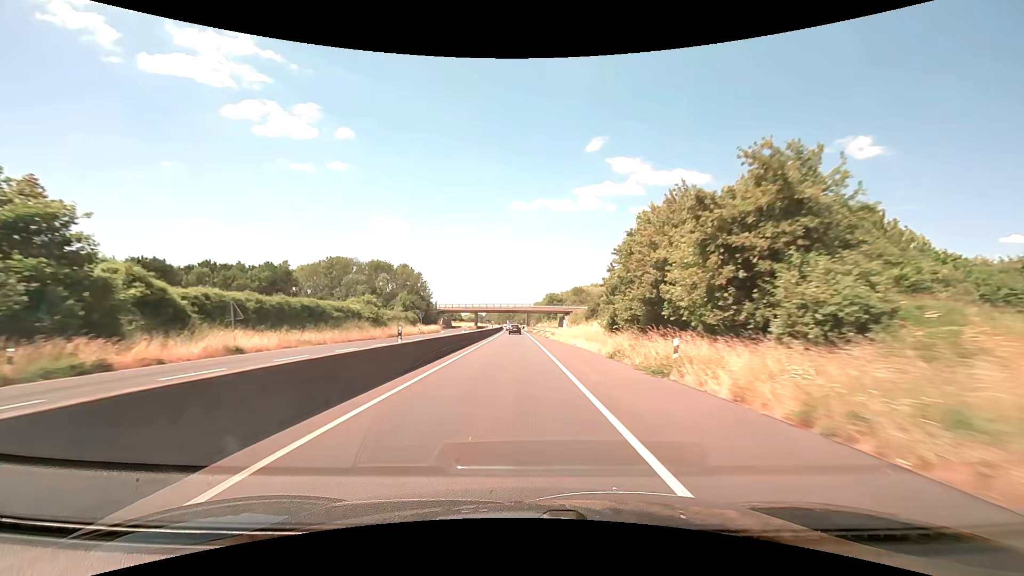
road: trunk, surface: asphalt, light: Day
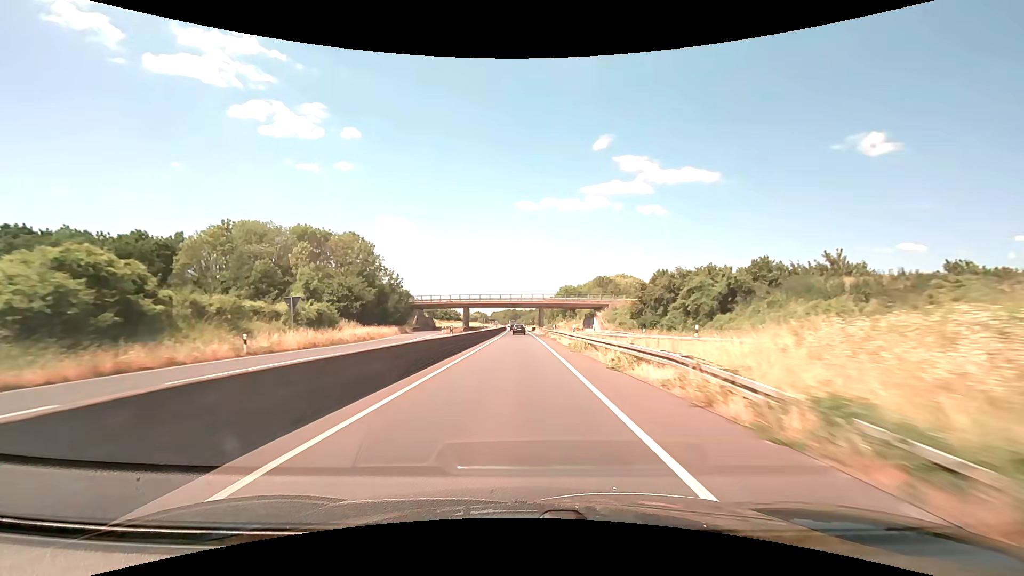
(-0.5, +45.6) m; -1°
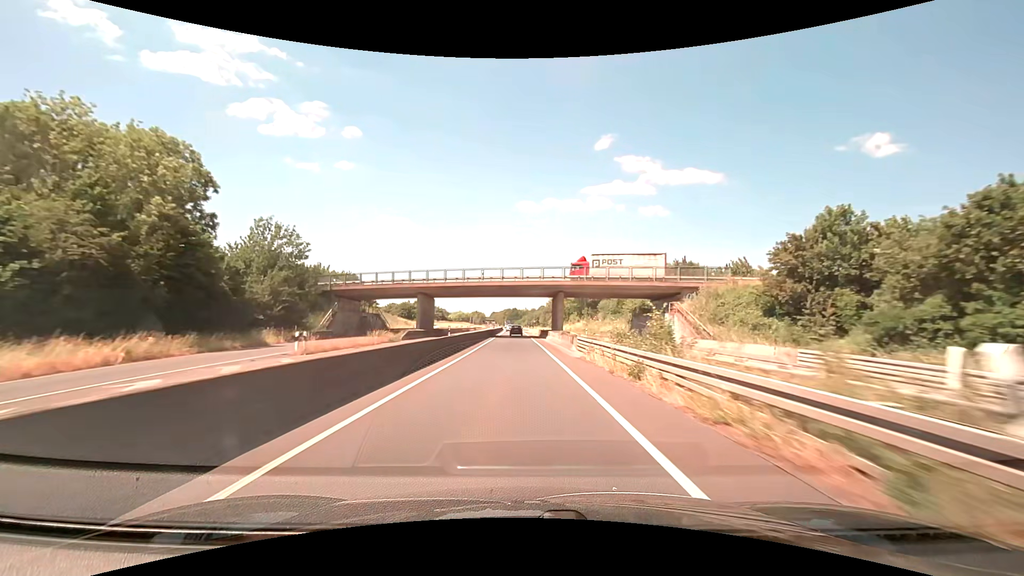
(+0.1, +45.7) m; 0°
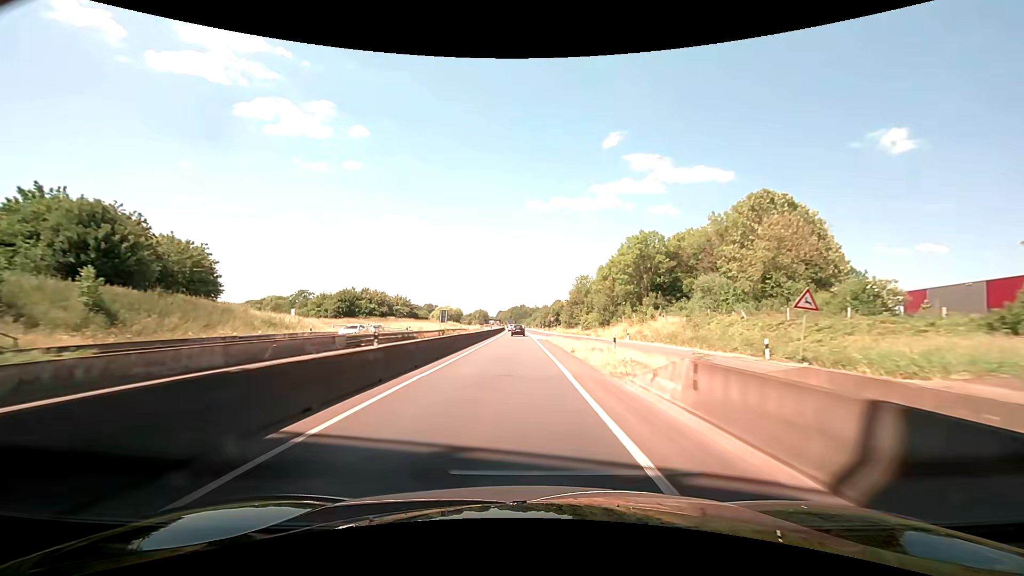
(-0.5, +62.0) m; -1°
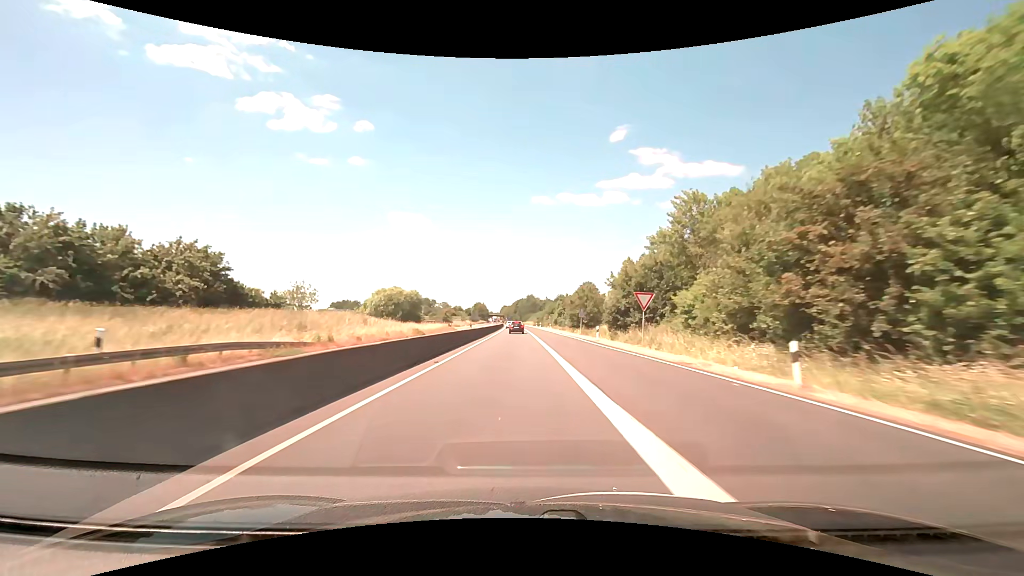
(-0.1, +76.6) m; 0°
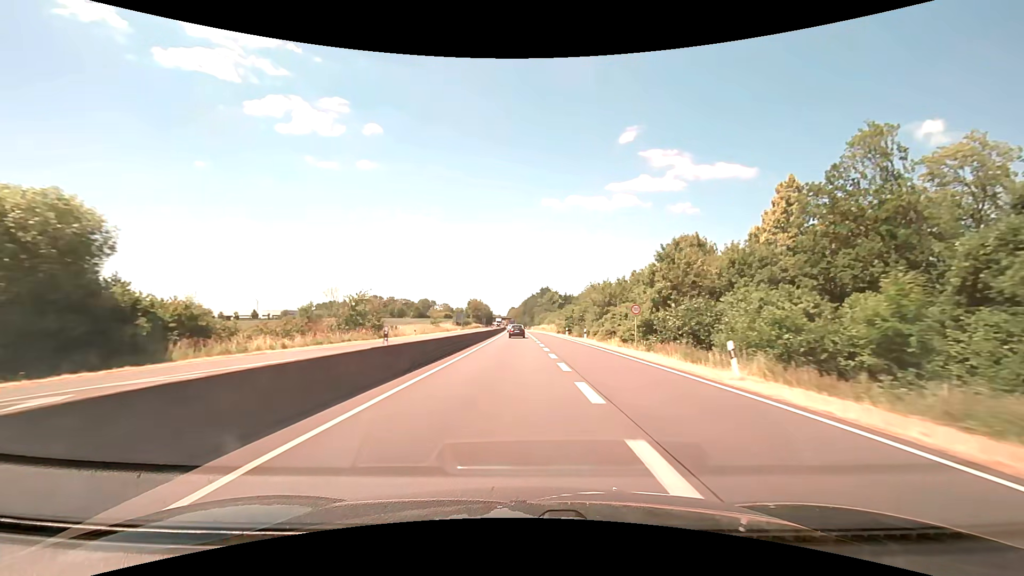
(-0.5, +73.0) m; -1°
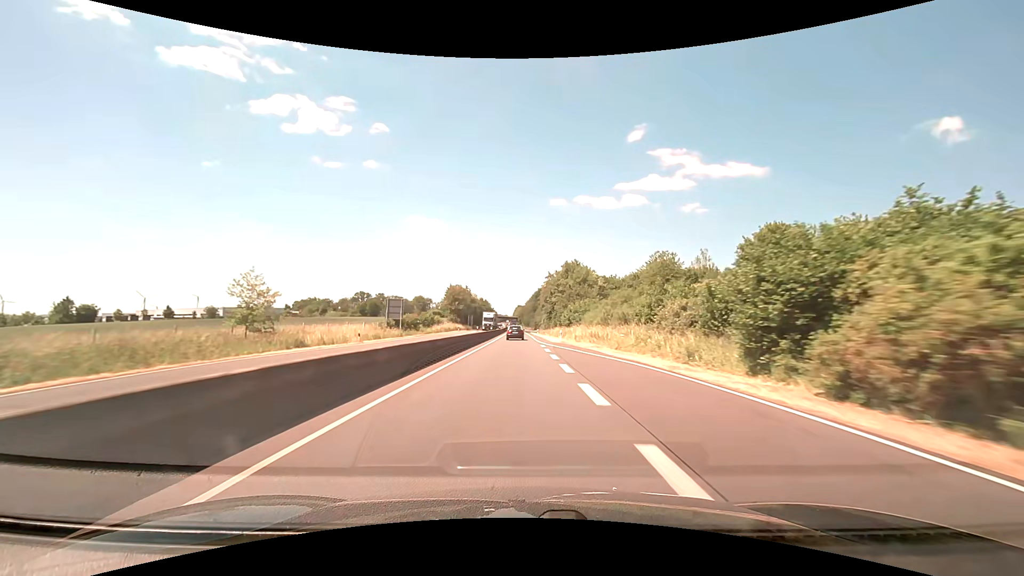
(-0.4, +72.5) m; -1°
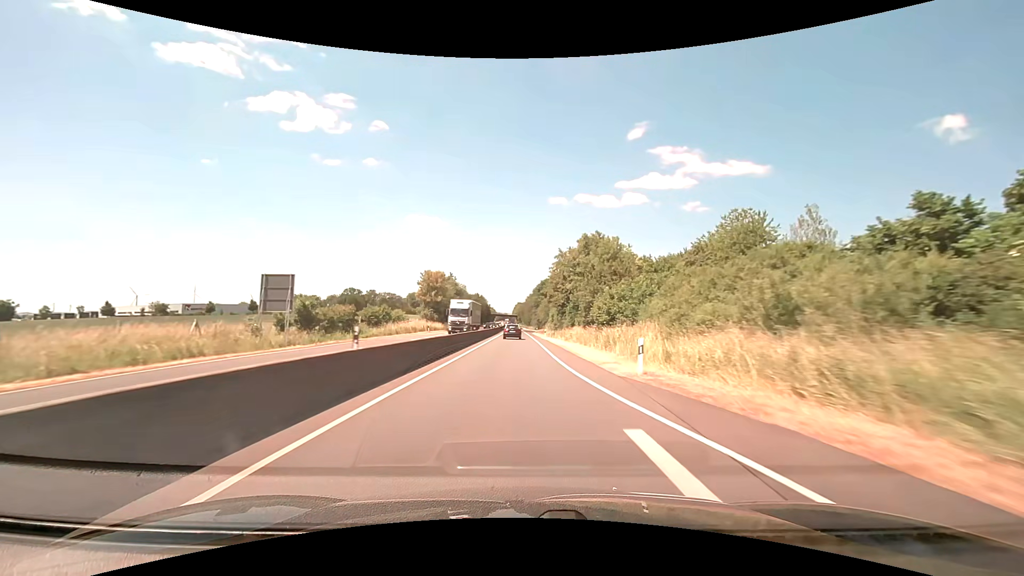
(-0.1, +29.2) m; 0°
(0, +10) (0, +20) (0, +30) (0, +40) (0, +50) (0, +60) (0, +70) (-1, +80) (-1, +90) (-1, +100) m
